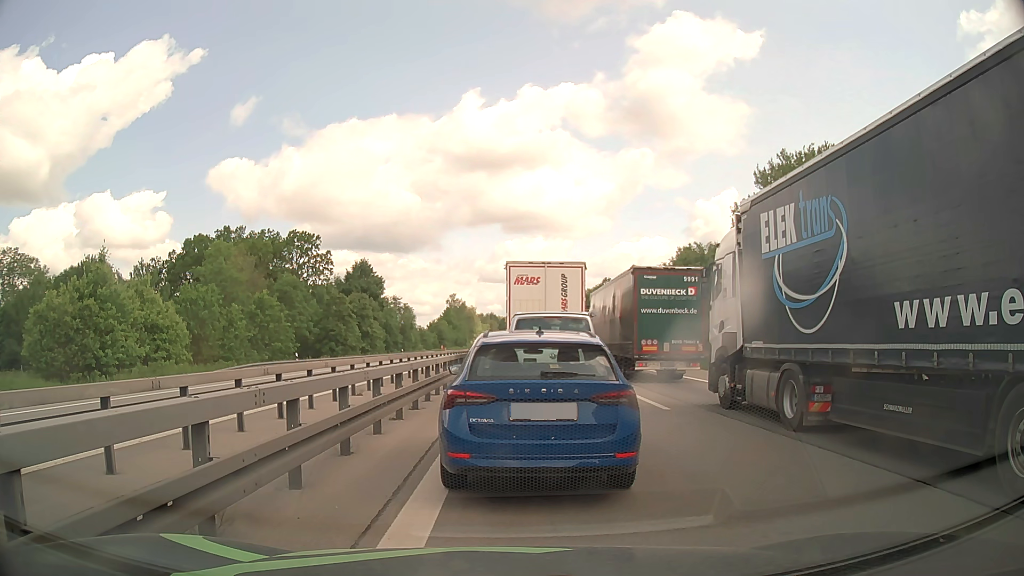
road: motorway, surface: asphalt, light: Day
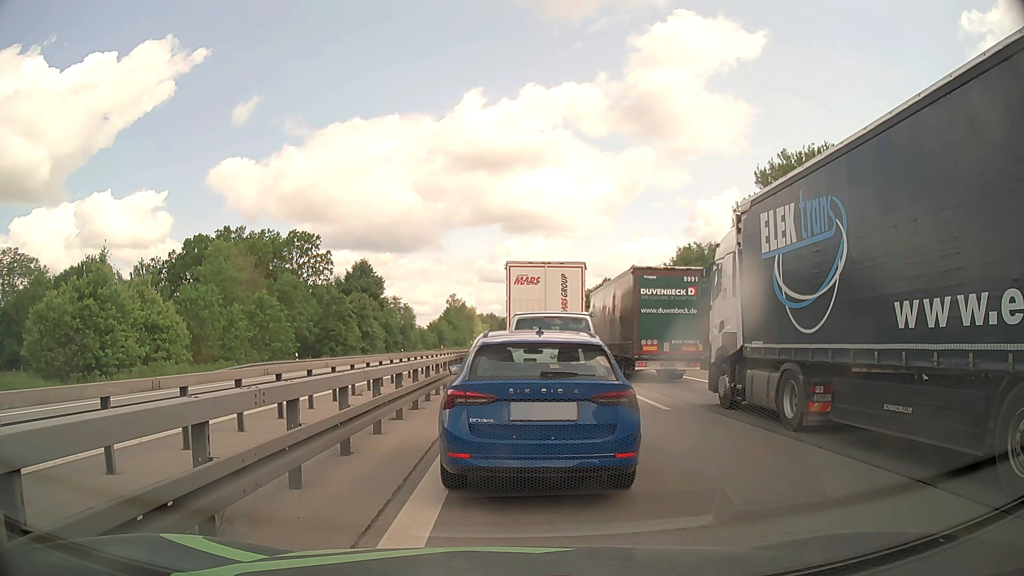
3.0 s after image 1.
(0.0, 0.0) m; 0°
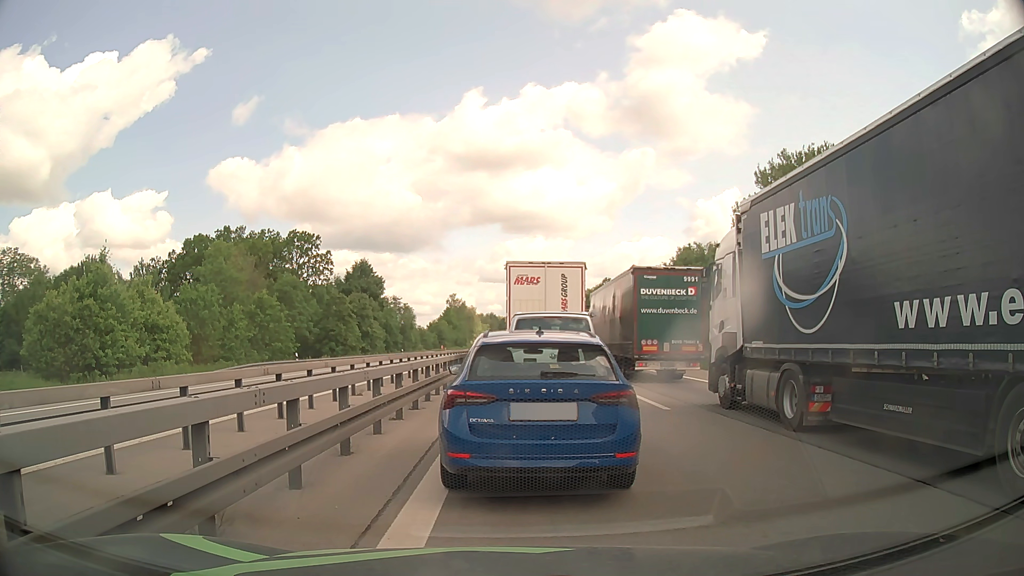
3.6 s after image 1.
(0.0, 0.0) m; 0°
